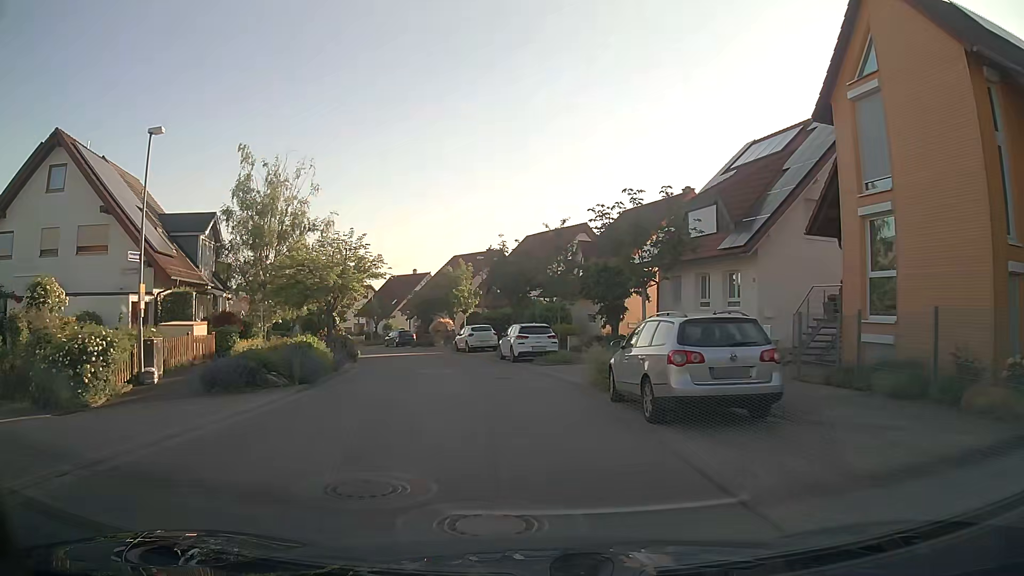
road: residential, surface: asphalt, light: Day
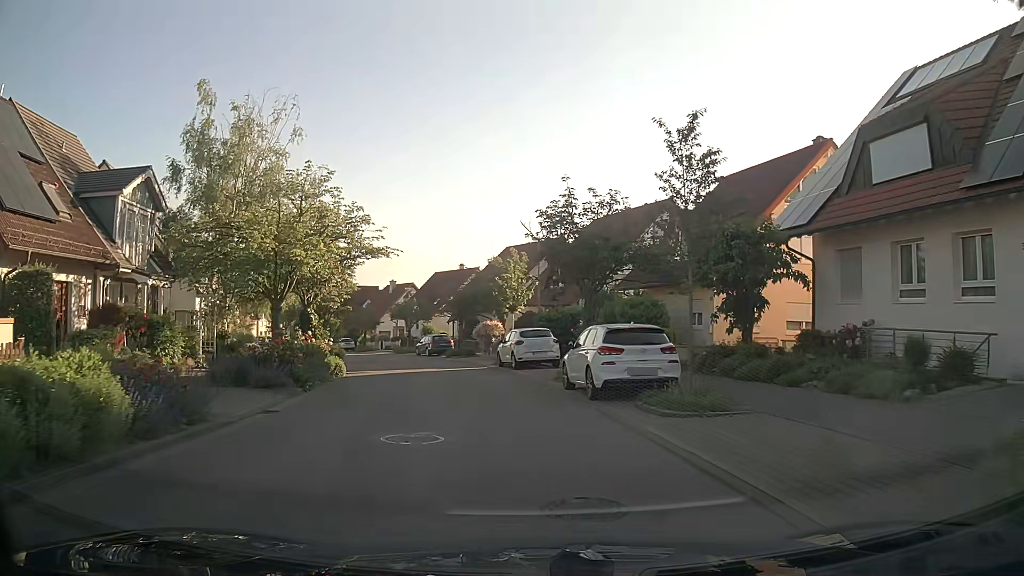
(-0.7, +12.7) m; -5°
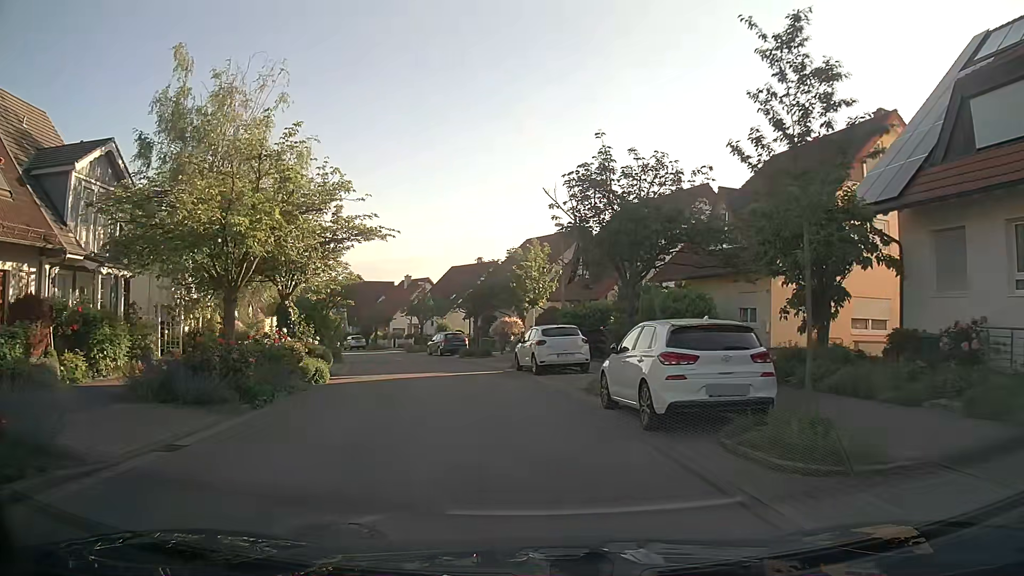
(-0.1, +4.2) m; -3°
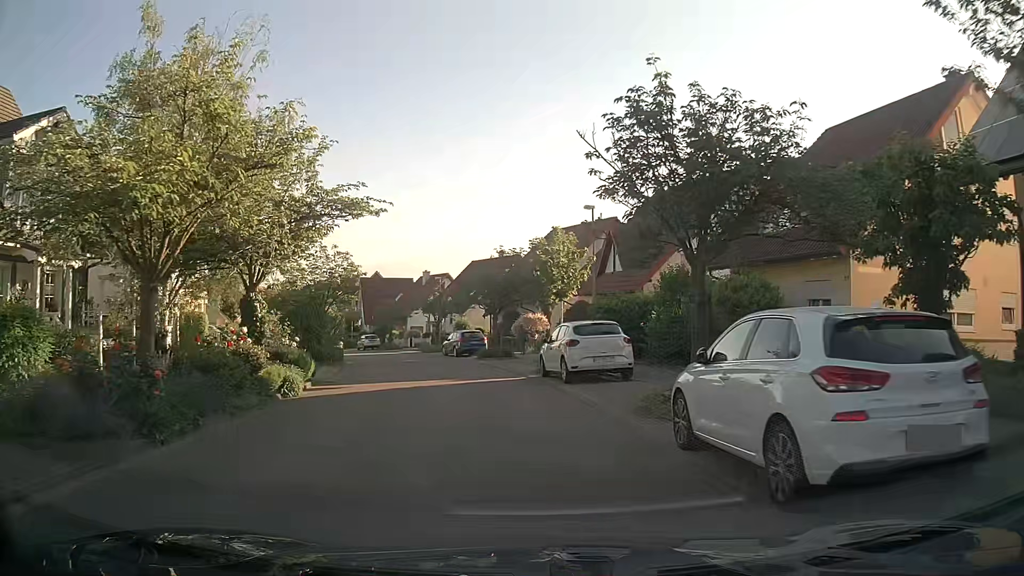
(0.0, +4.2) m; -1°
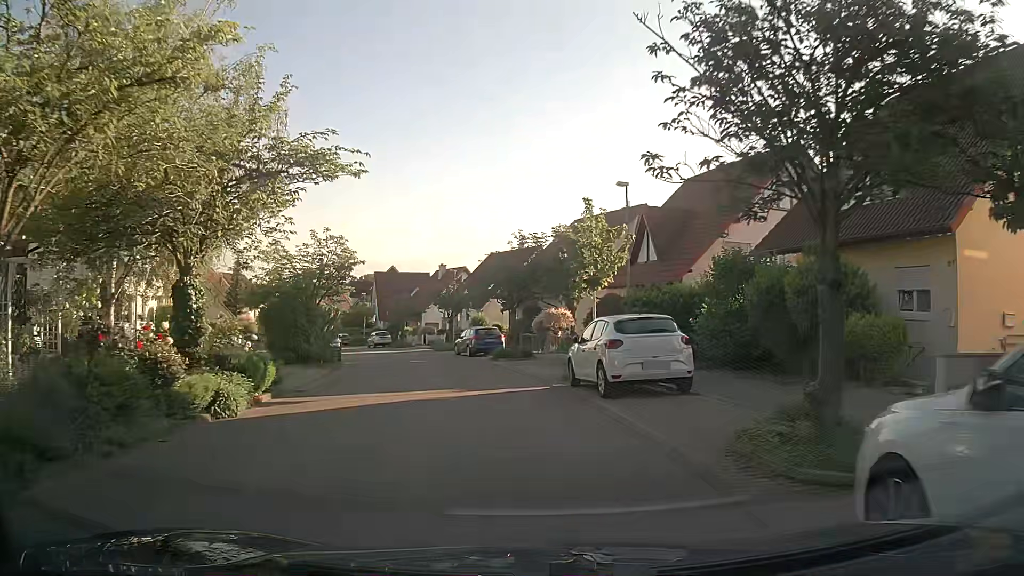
(-0.1, +4.2) m; -3°
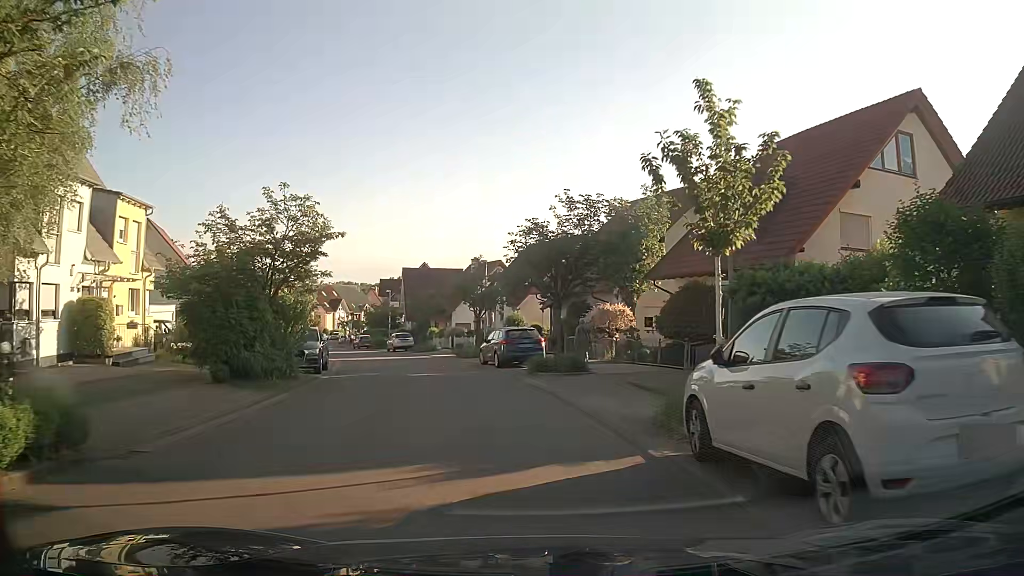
(-0.2, +8.5) m; -2°
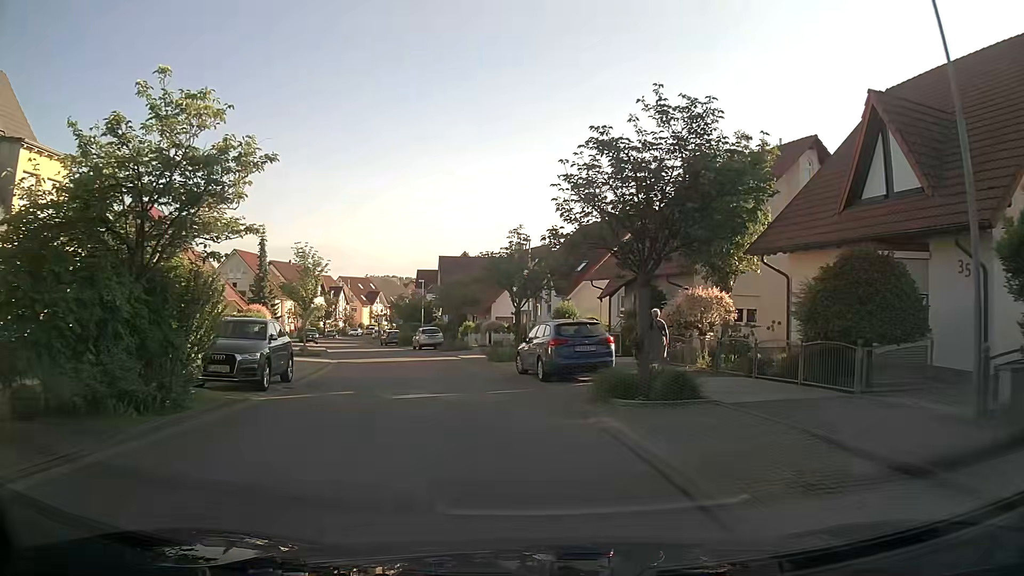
(-0.4, +8.5) m; -6°
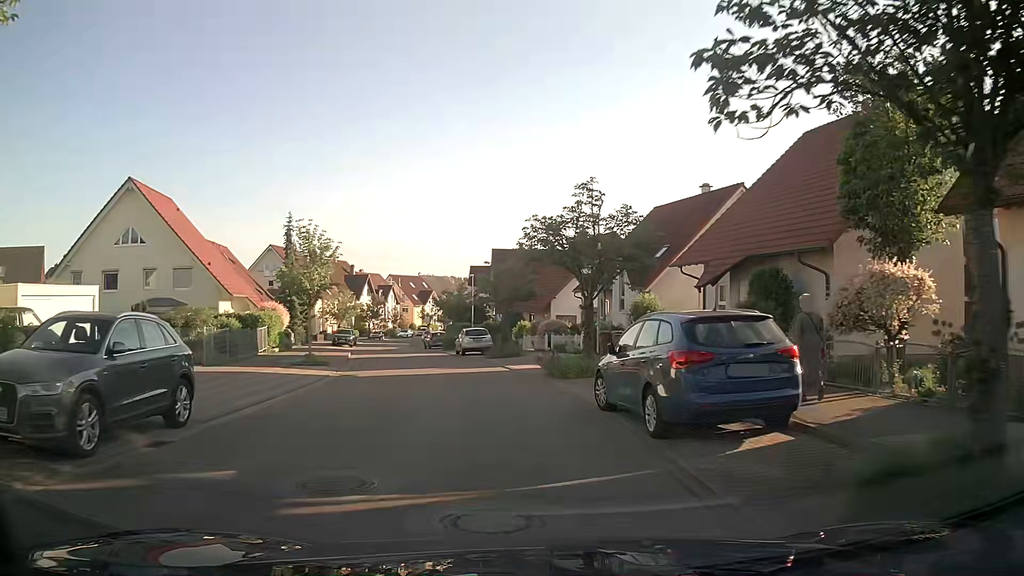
(-0.2, +8.3) m; -4°
(-1, +10) (-2, +20) (-4, +30) (-6, +39) (-9, +49) (-11, +59) (-14, +68) (-16, +78) (-18, +88) (-19, +98) m
